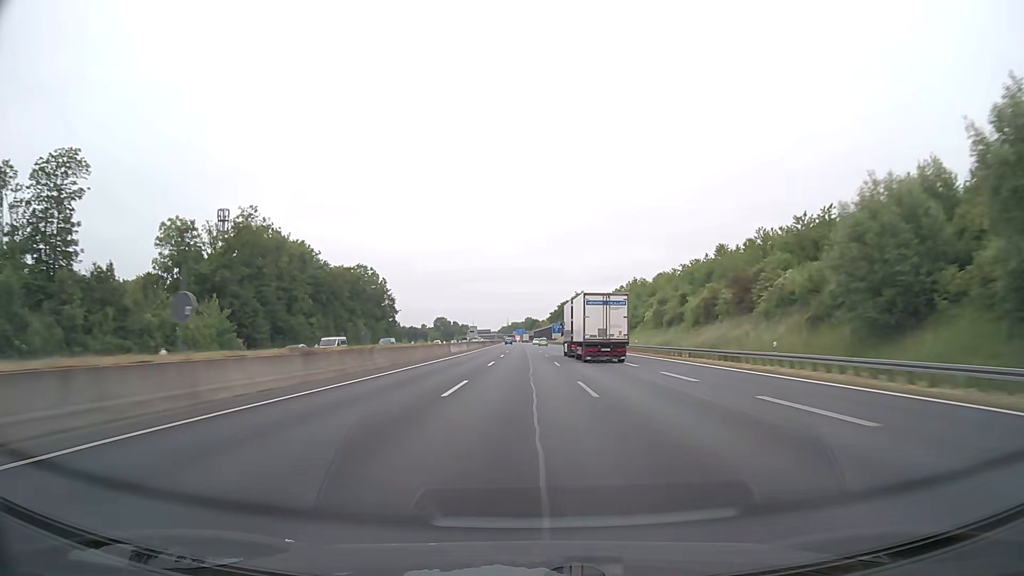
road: motorway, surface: asphalt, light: Day
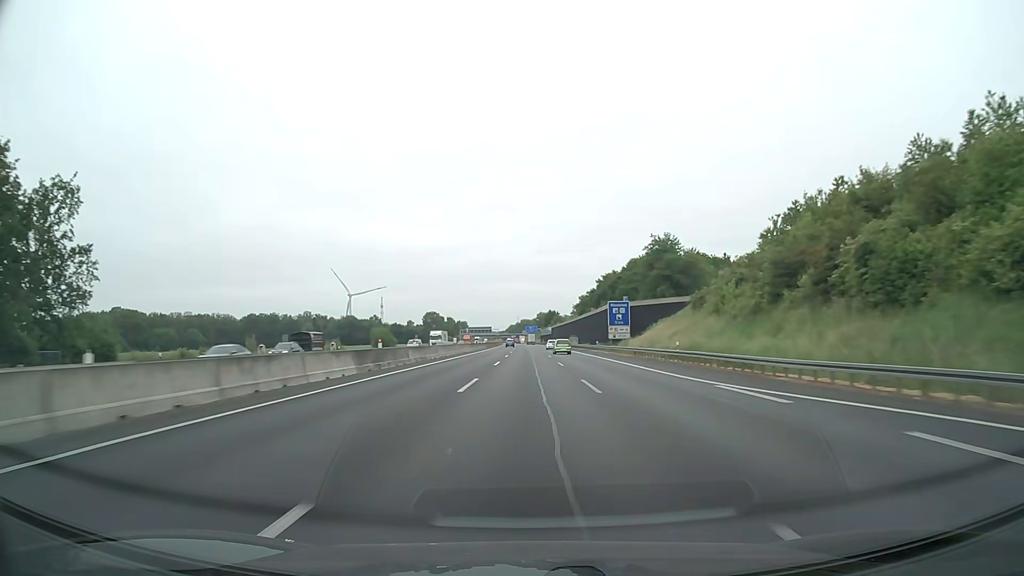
(-1.2, +126.7) m; -1°
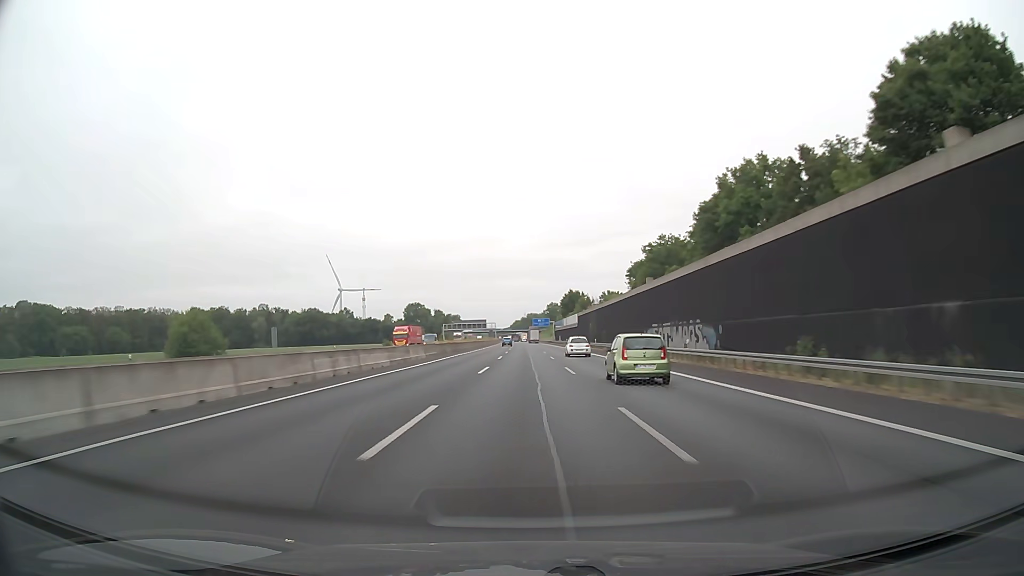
(-0.3, +101.6) m; -1°
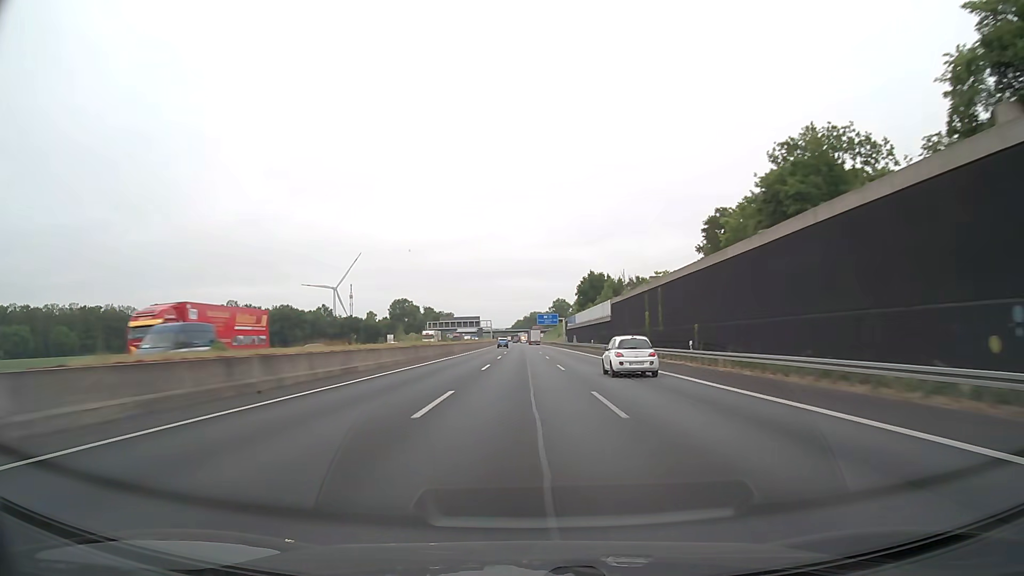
(-0.1, +50.8) m; 0°
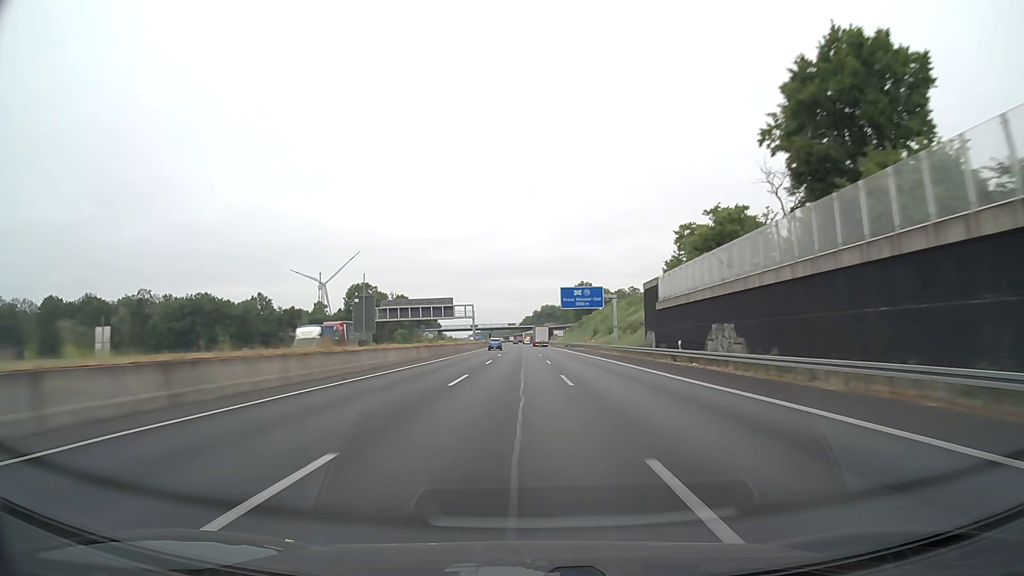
(-0.7, +101.6) m; -1°
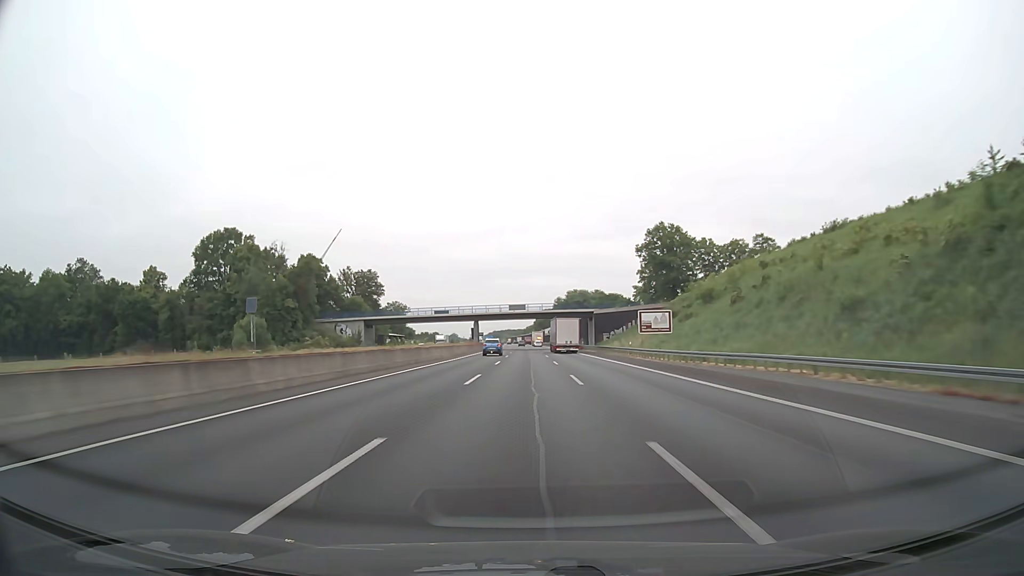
(-1.7, +127.2) m; -1°
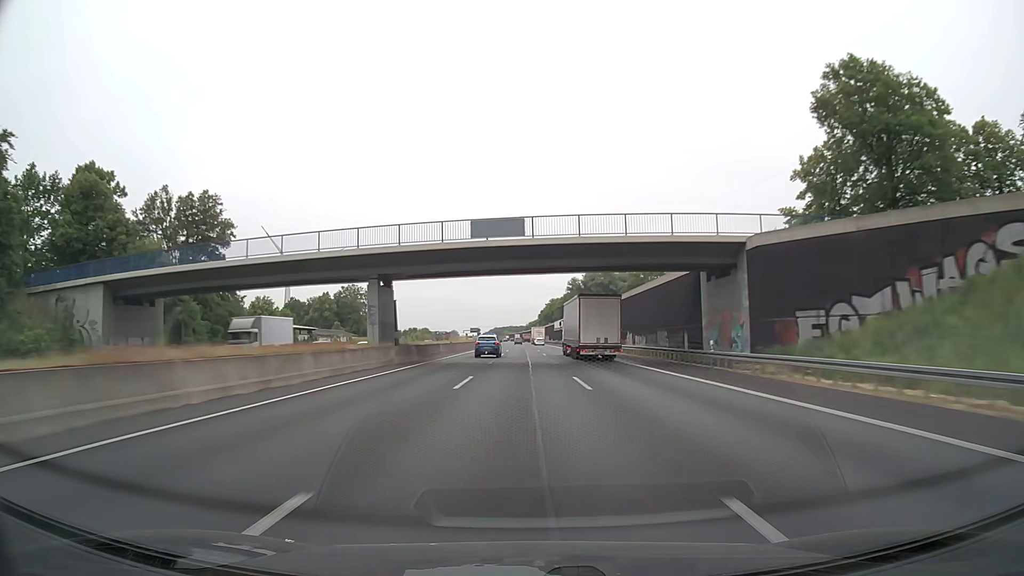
(-0.2, +76.4) m; 0°
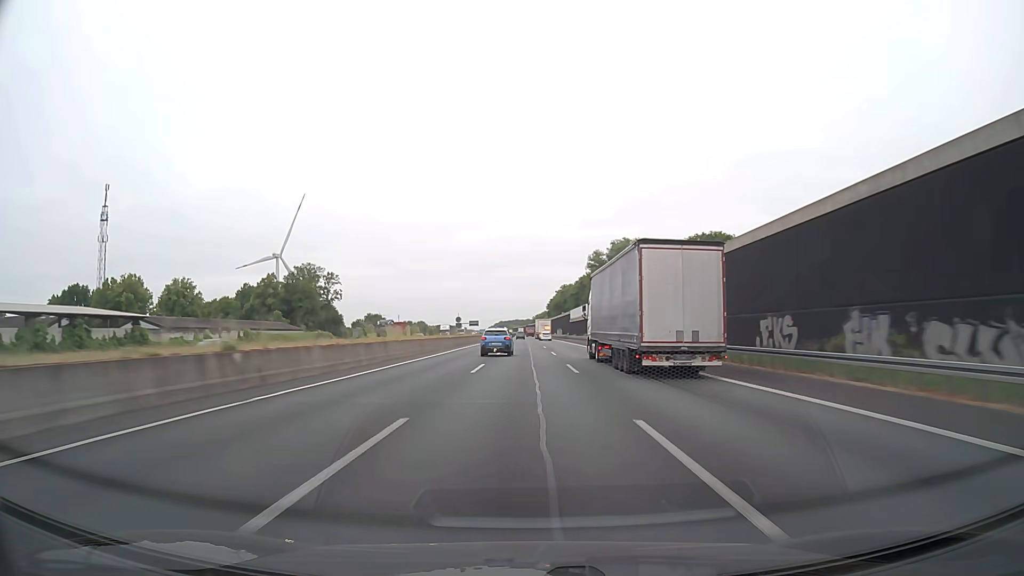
(-0.2, +49.8) m; -1°
(0, +10) (0, +20) (0, +30) (0, +40) (0, +50) (0, +60) (0, +70) (0, +80) (0, +90) (-1, +100) m
